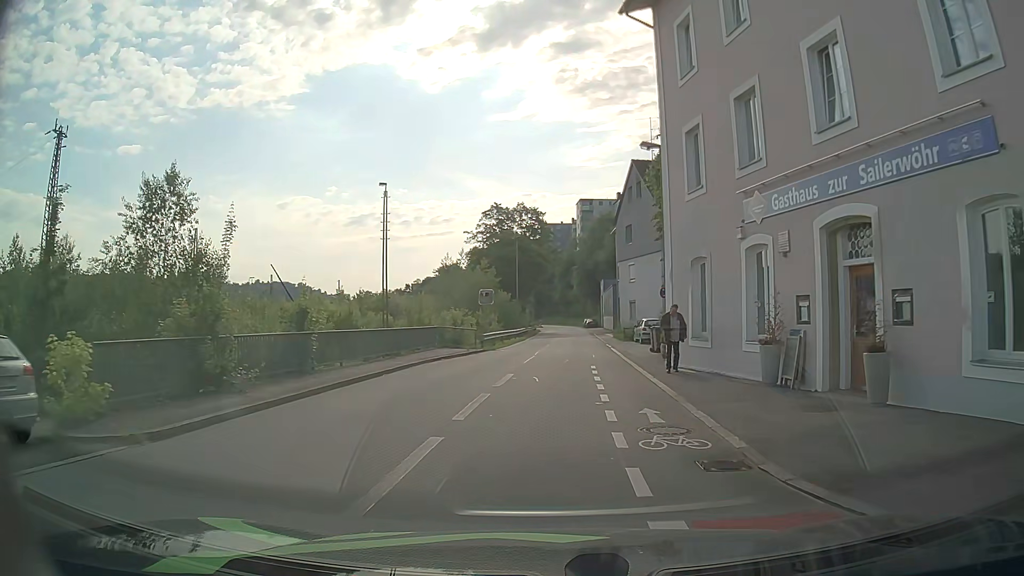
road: residential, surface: asphalt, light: Day
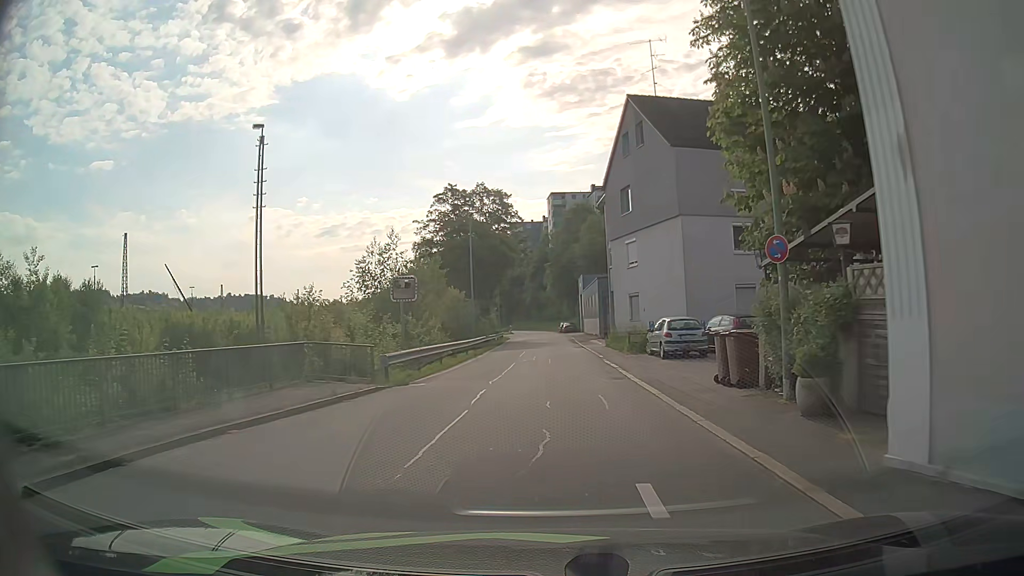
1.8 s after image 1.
(+0.1, +14.9) m; +2°
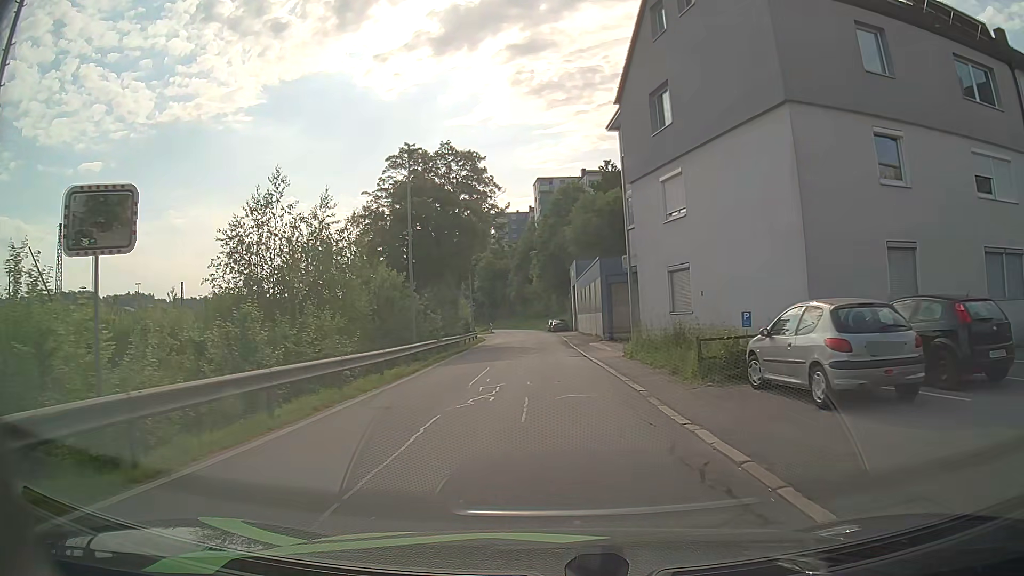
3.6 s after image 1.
(0.0, +15.0) m; 0°
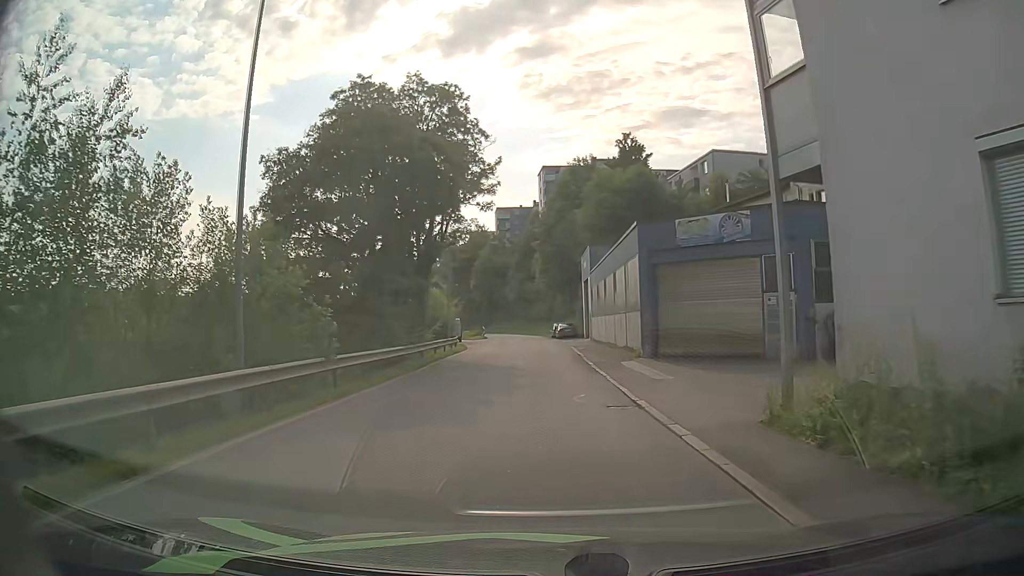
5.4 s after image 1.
(+0.2, +15.5) m; 0°
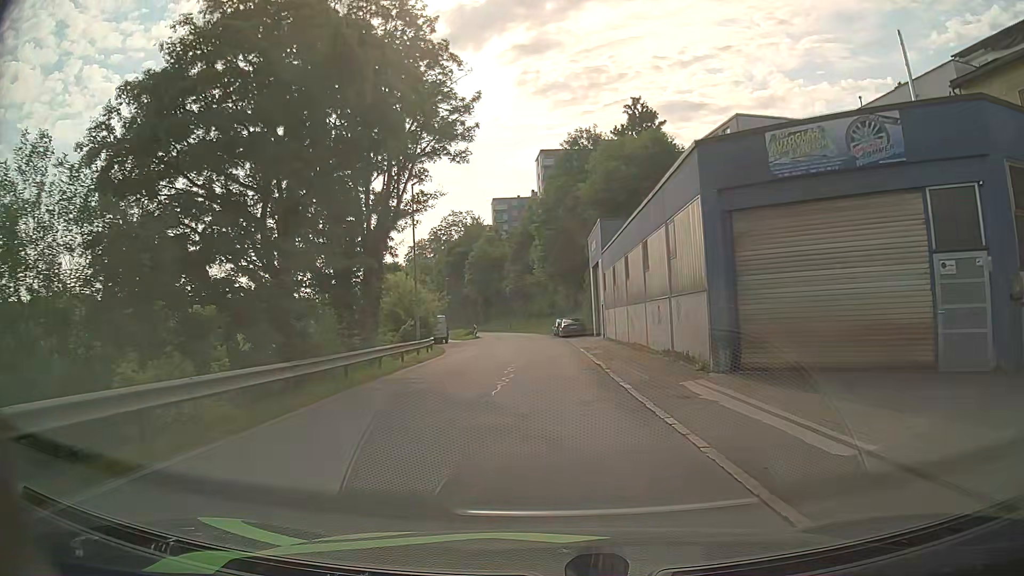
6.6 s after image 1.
(0.0, +10.6) m; 0°
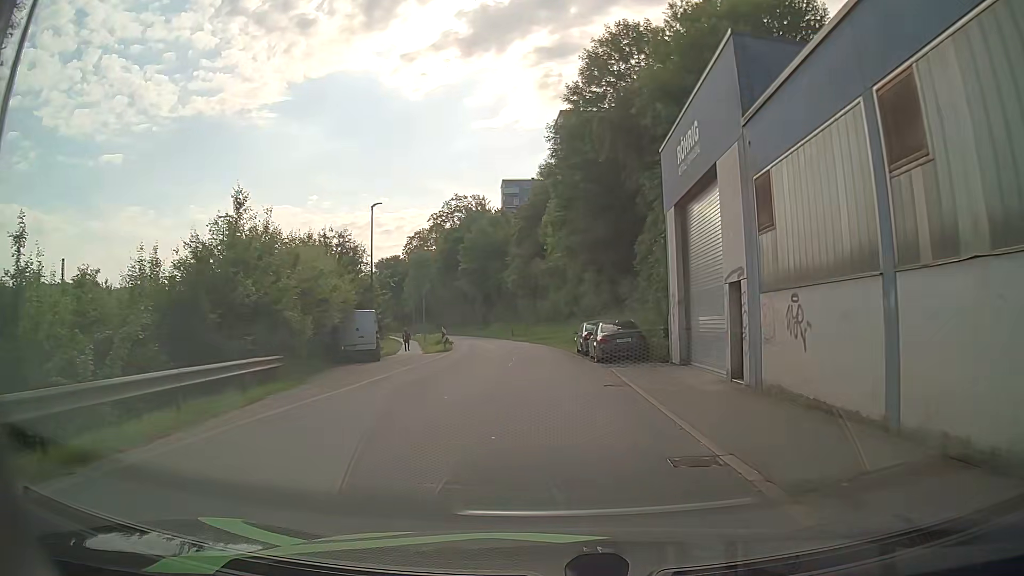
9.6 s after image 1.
(+0.2, +26.9) m; 0°
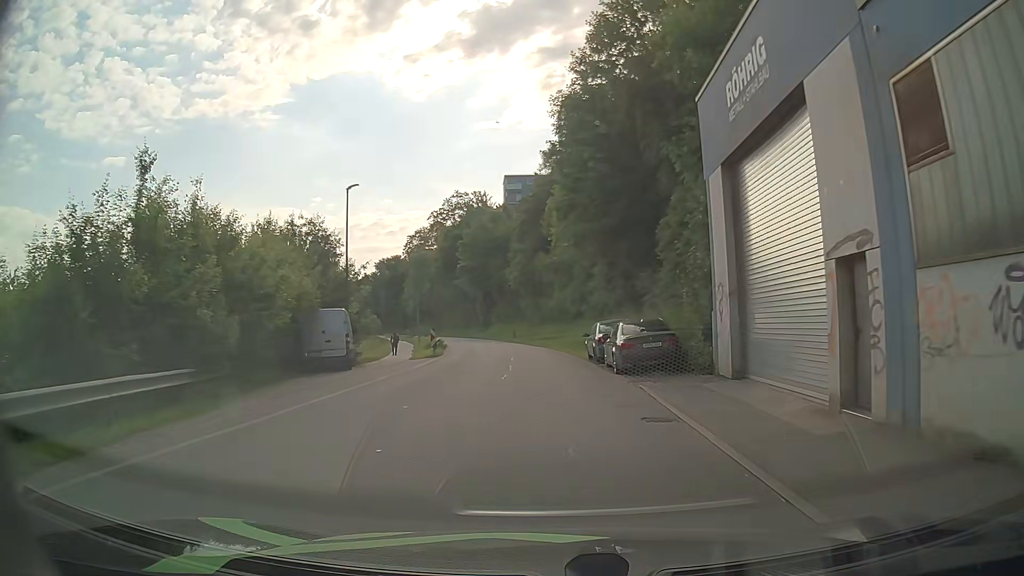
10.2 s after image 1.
(-0.1, +5.3) m; -1°
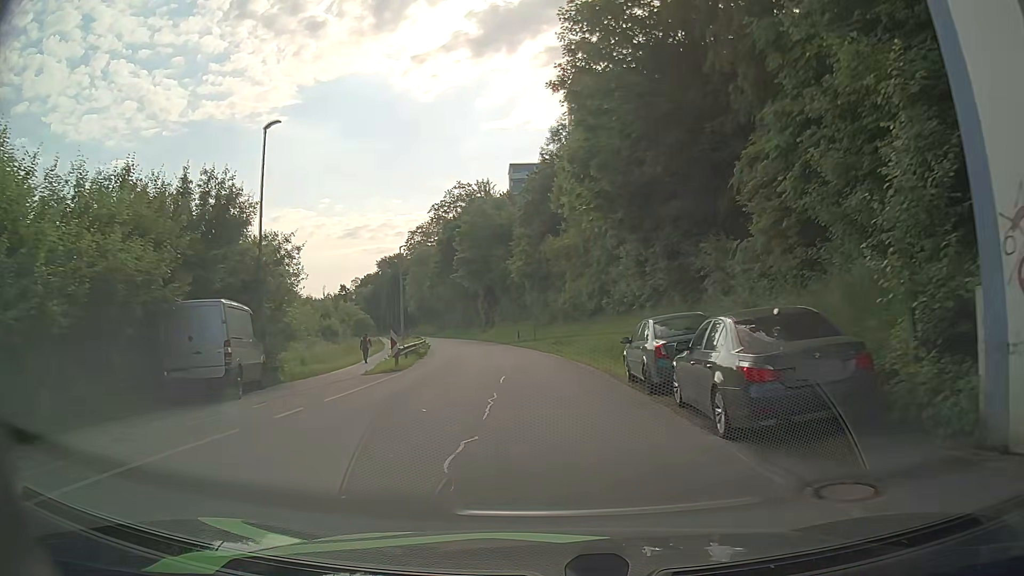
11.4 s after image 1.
(-0.1, +10.7) m; 0°
(0, +10) (-1, +20) (-2, +30) (-3, +40) (-5, +50) (-7, +59) (-9, +69) (-12, +79) (-15, +88) (-17, +98) m
